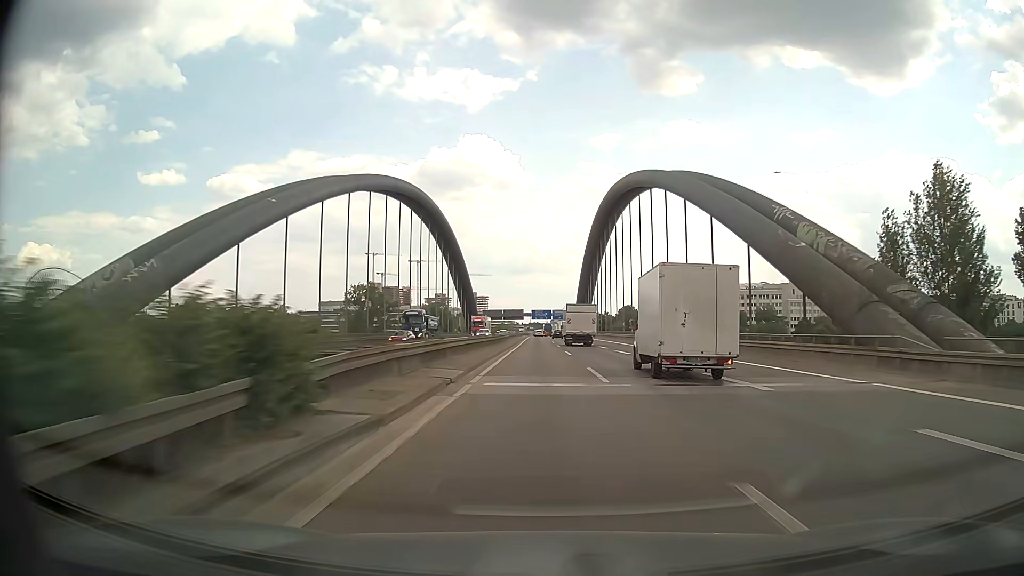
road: motorway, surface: asphalt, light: Day
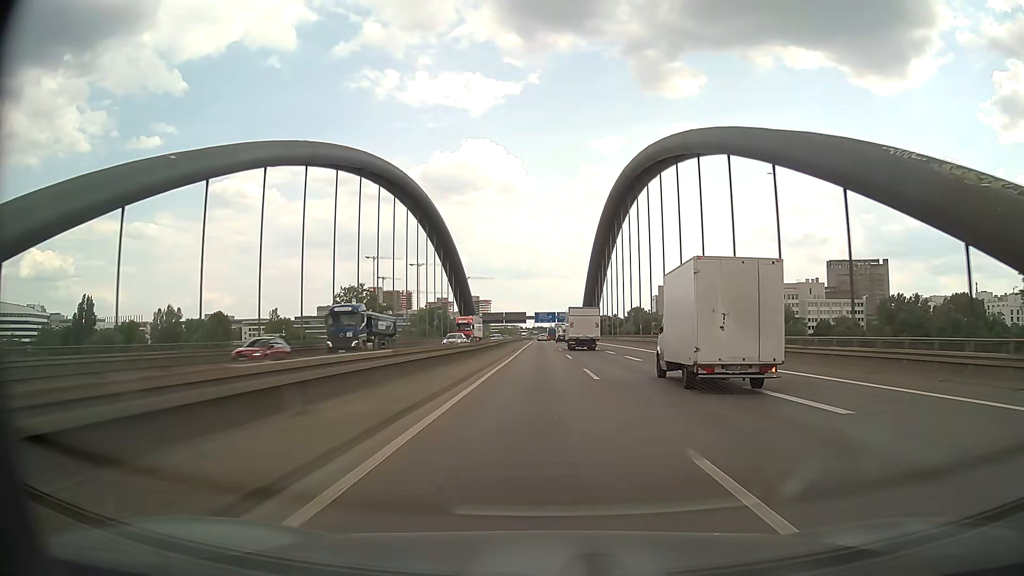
(-0.1, +16.2) m; 0°
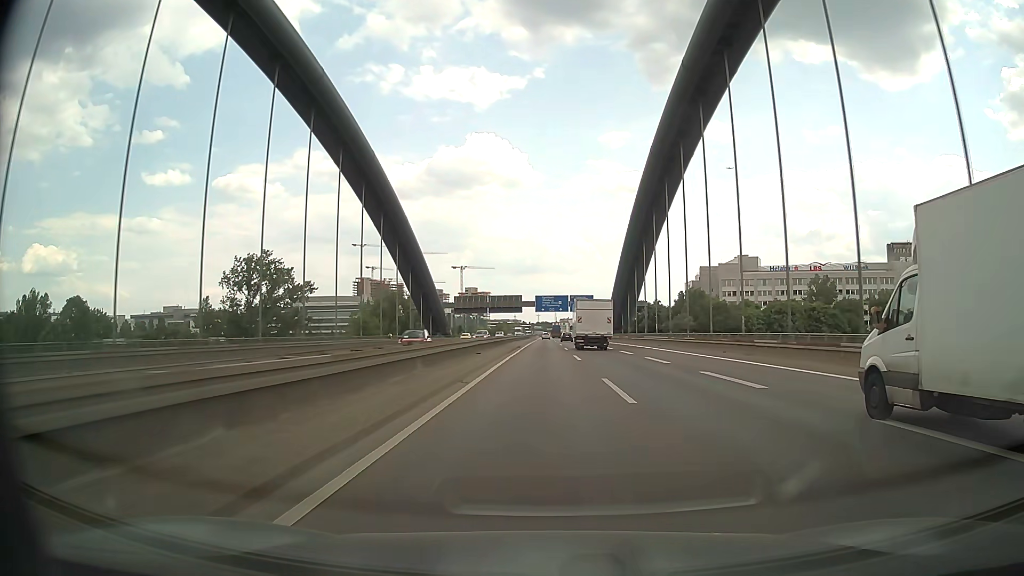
(-0.4, +80.9) m; -1°
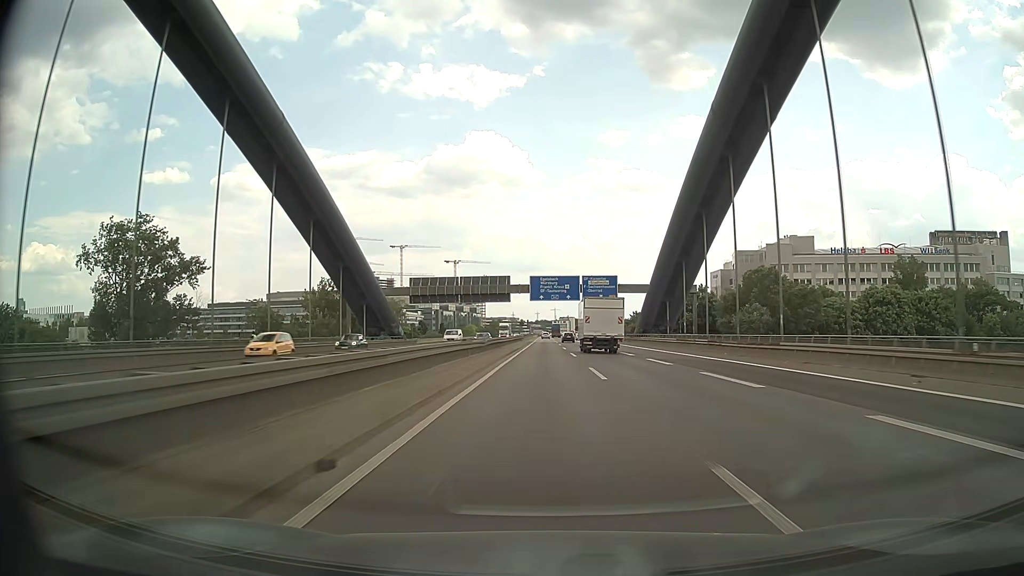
(+0.1, +48.6) m; 0°
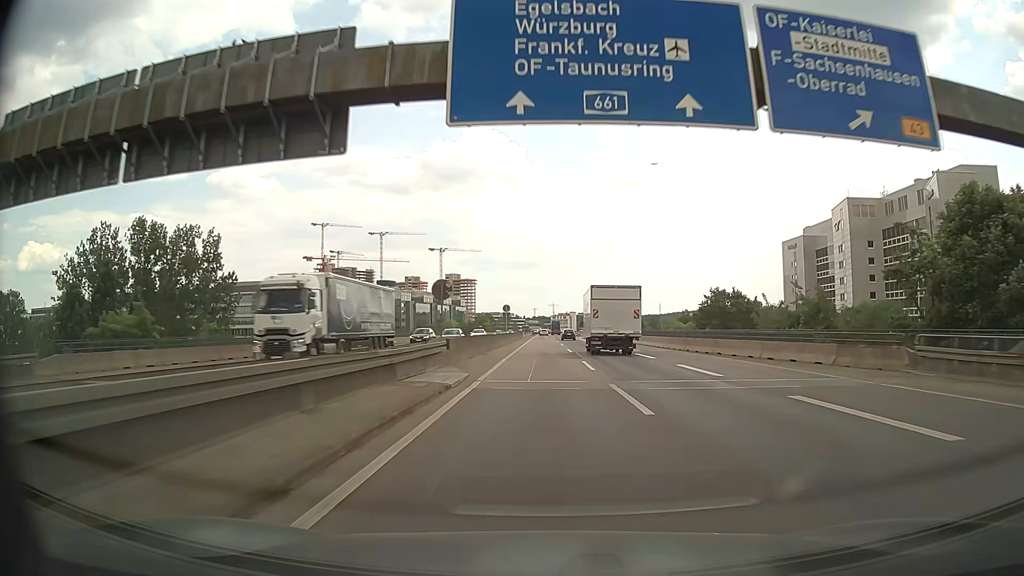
(0.0, +81.3) m; 0°
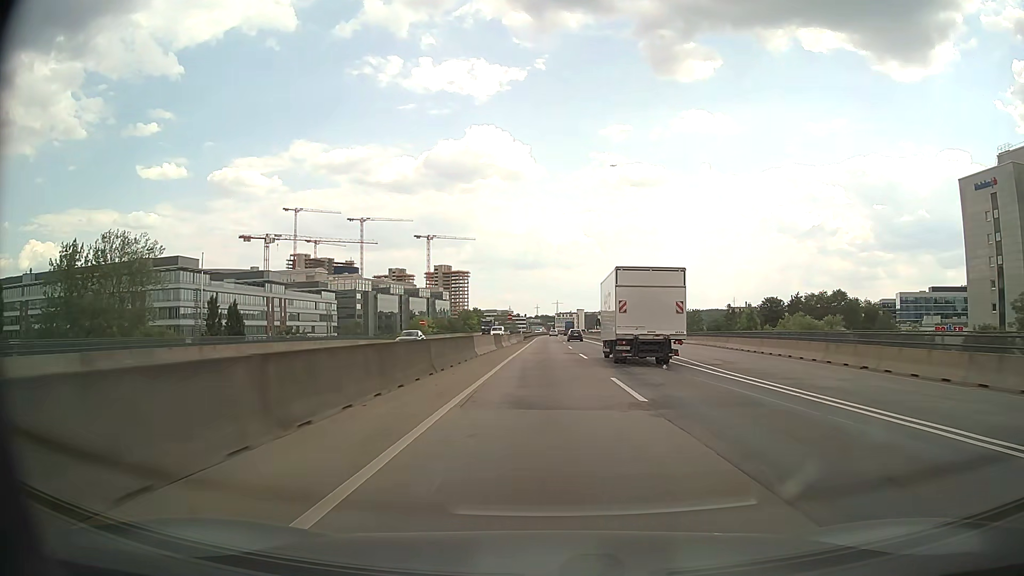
(-0.2, +81.9) m; 0°
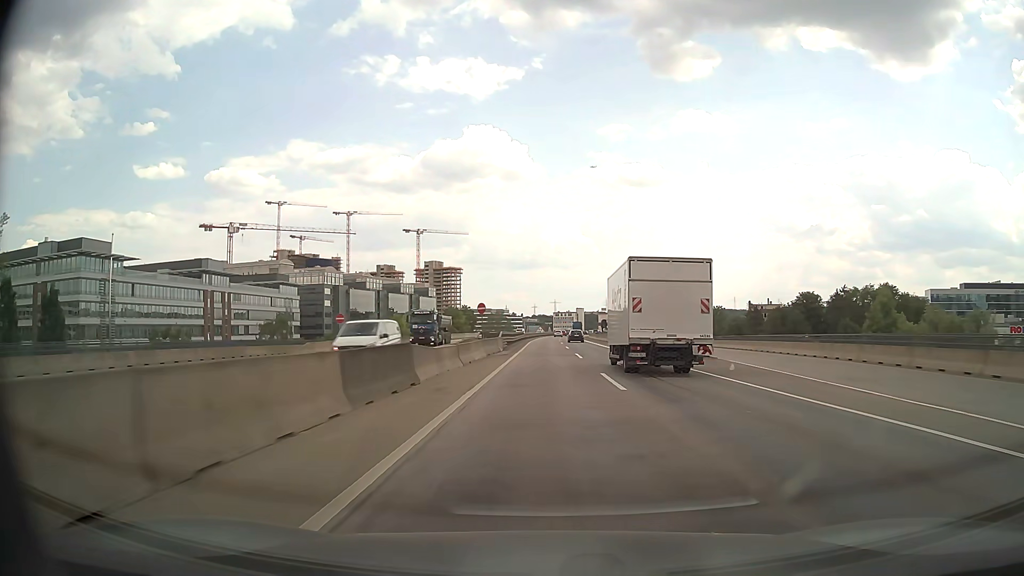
(0.0, +33.0) m; 0°
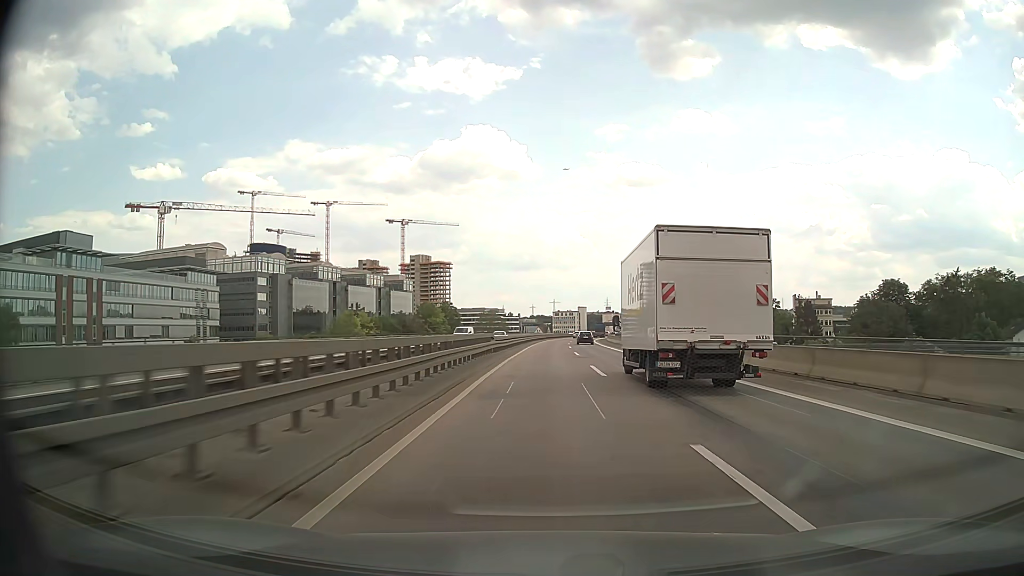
(0.0, +49.6) m; 0°
(0, +10) (0, +20) (0, +30) (0, +40) (0, +50) (0, +60) (+1, +70) (+1, +80) (+1, +90) (+2, +100) m
